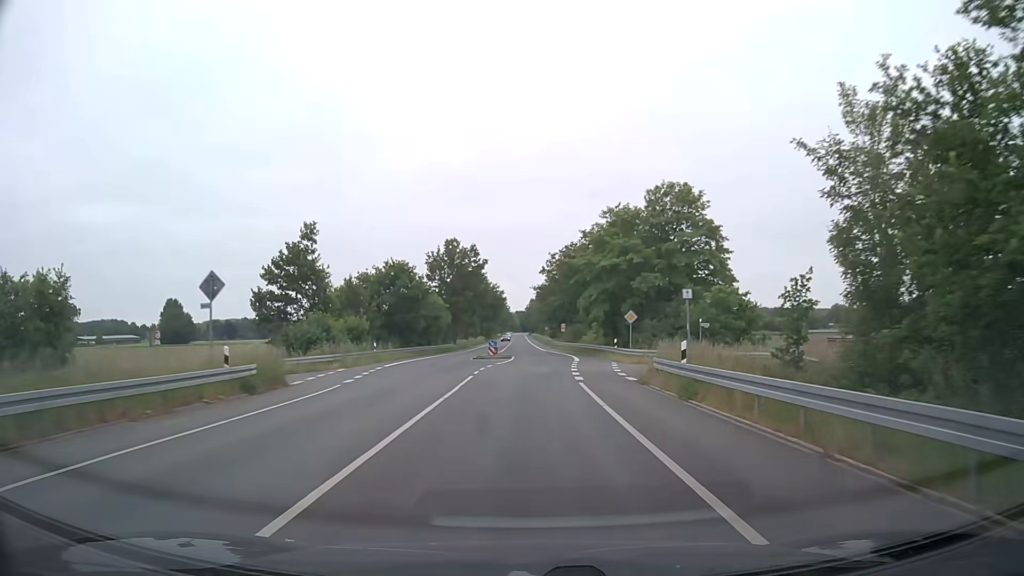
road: tertiary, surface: asphalt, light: Day
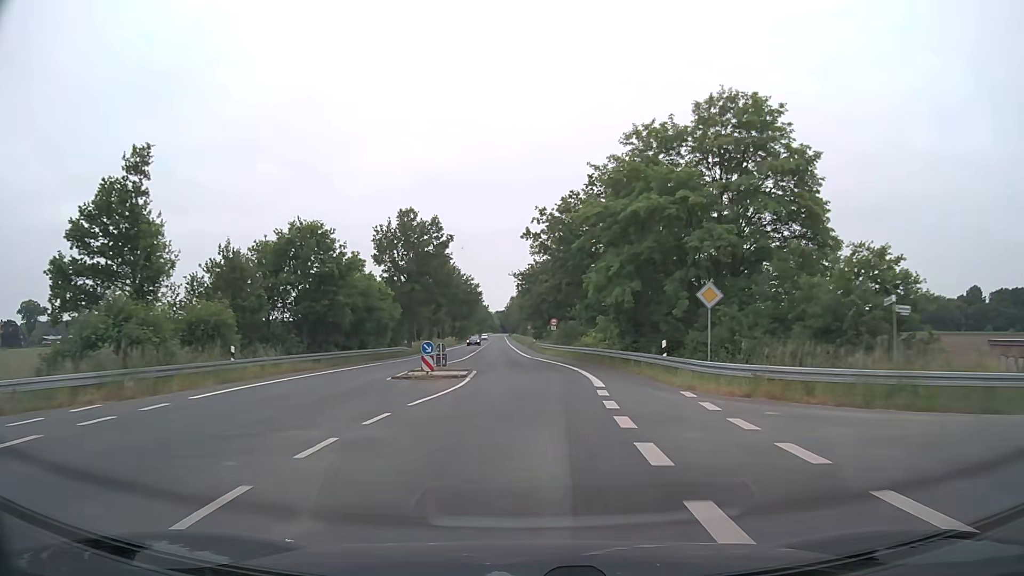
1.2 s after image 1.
(+0.2, +21.4) m; +1°
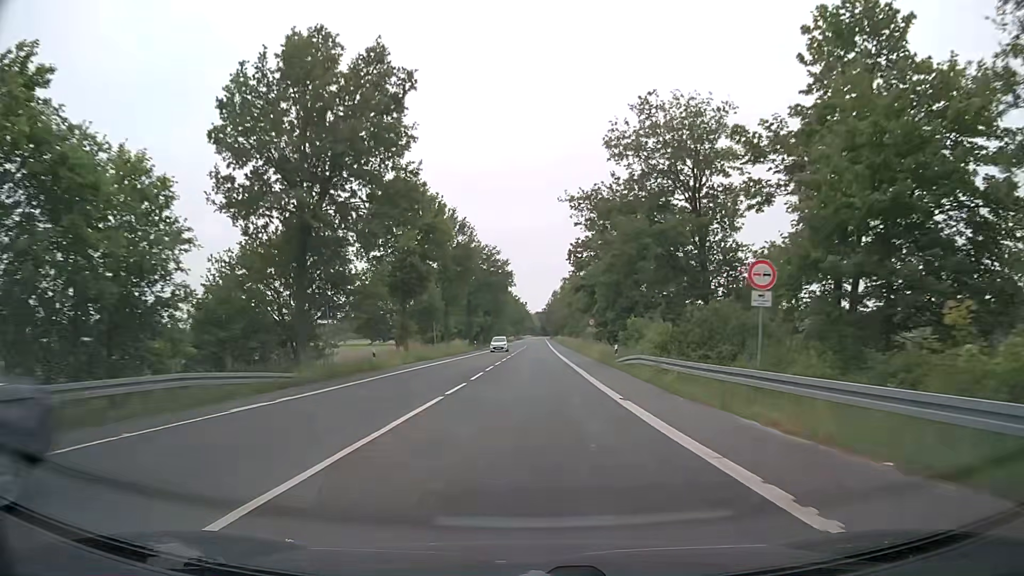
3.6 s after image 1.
(-1.5, +42.8) m; -3°
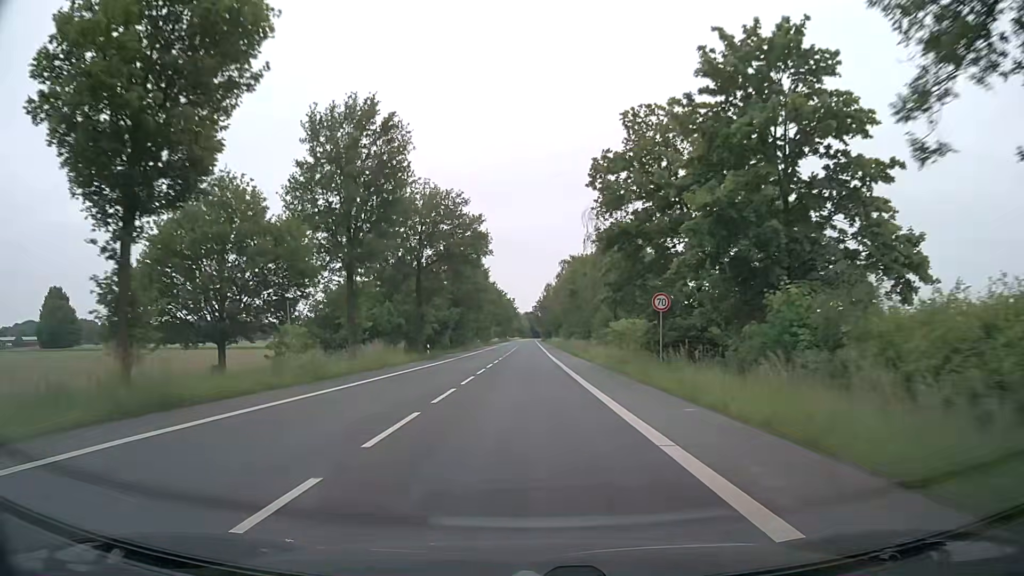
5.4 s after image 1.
(+0.3, +32.2) m; +1°
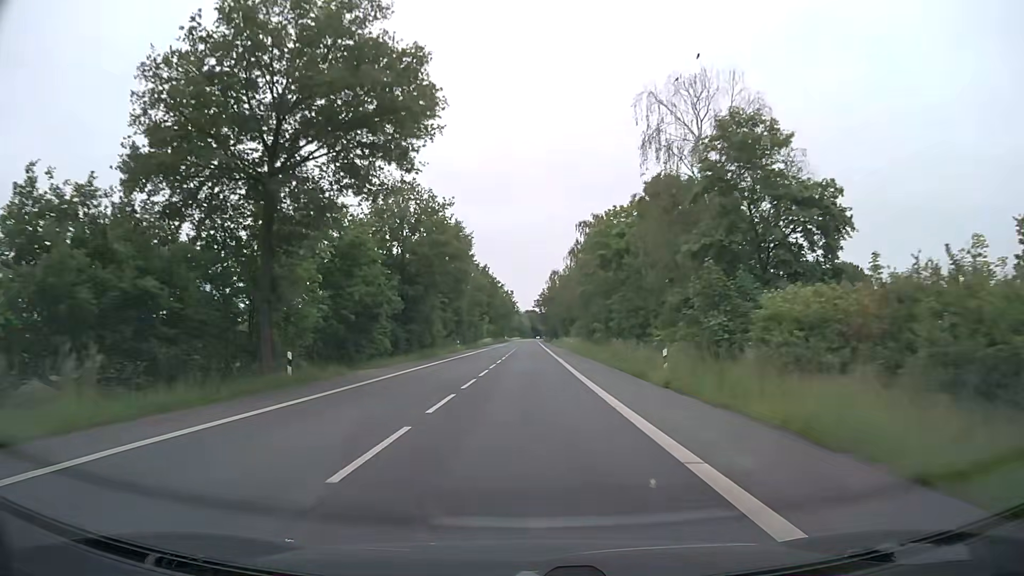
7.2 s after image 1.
(-0.1, +32.2) m; 0°
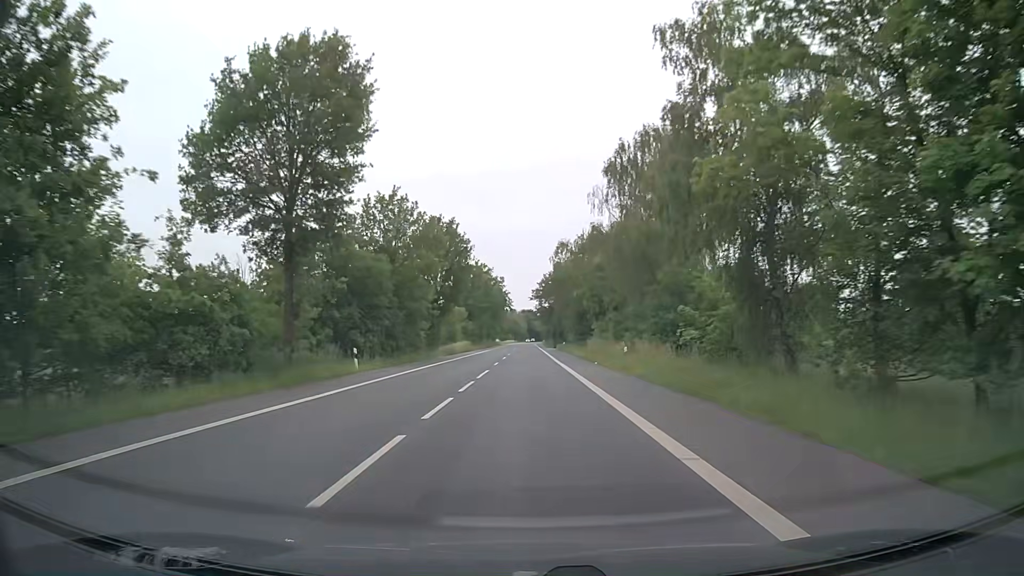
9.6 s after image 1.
(+0.3, +42.9) m; +1°
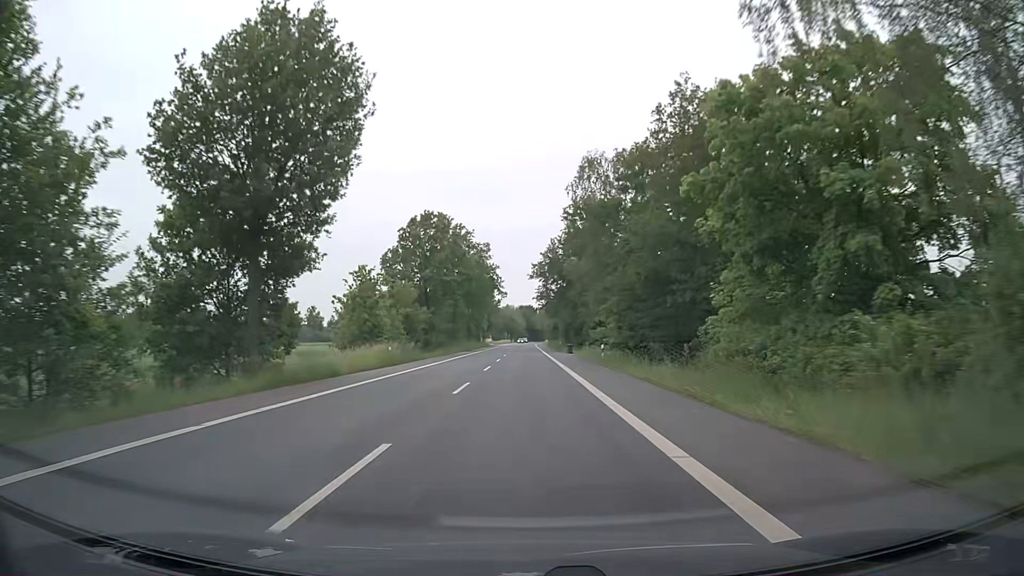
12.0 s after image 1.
(-0.1, +42.9) m; 0°
